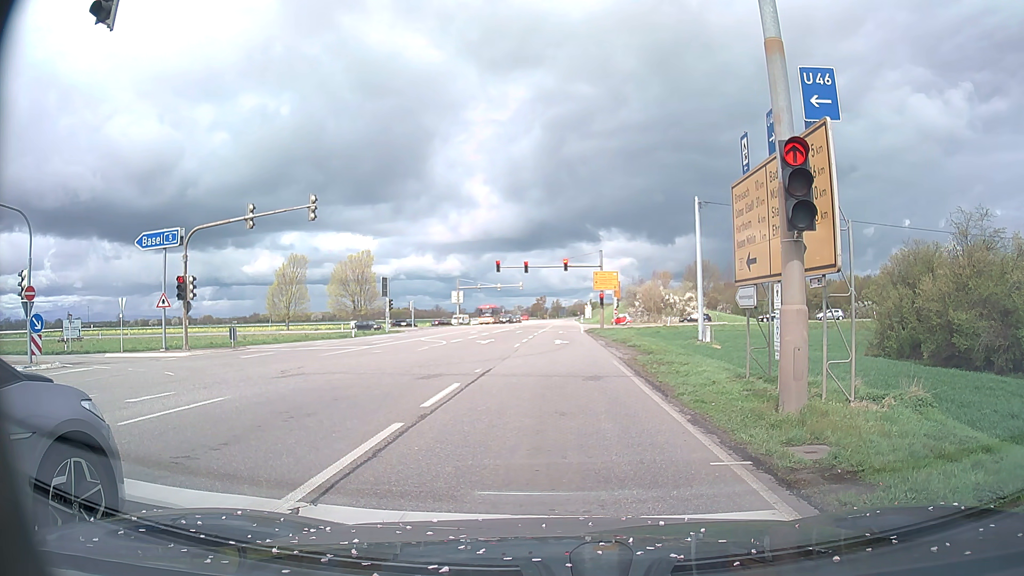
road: primary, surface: asphalt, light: Day
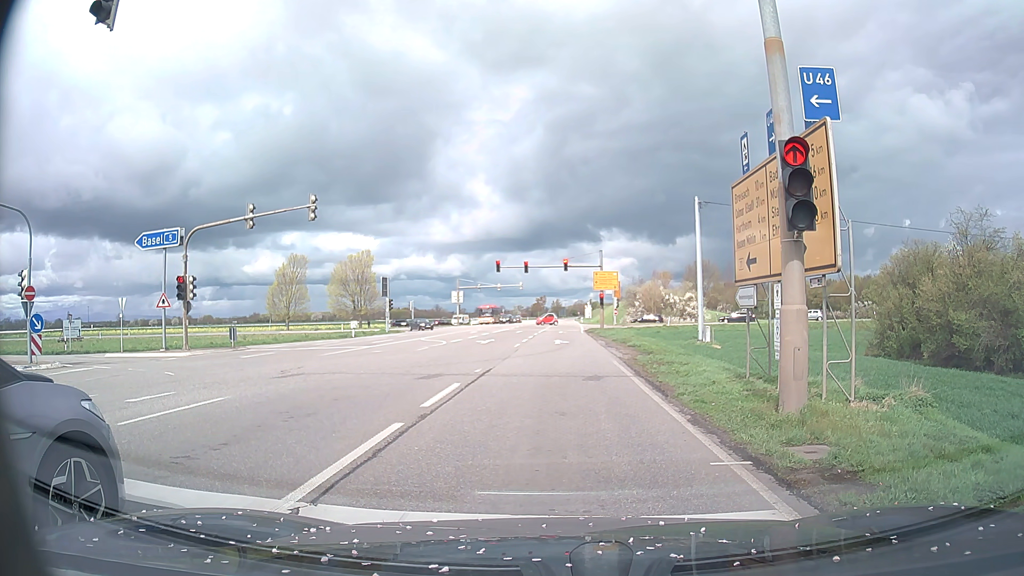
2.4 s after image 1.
(0.0, 0.0) m; 0°
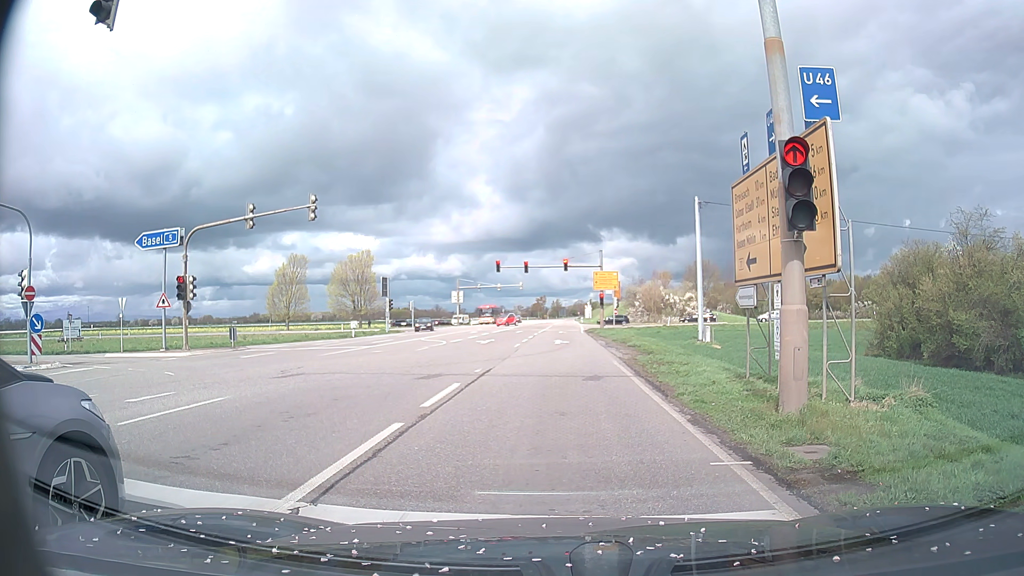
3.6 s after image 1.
(0.0, 0.0) m; 0°
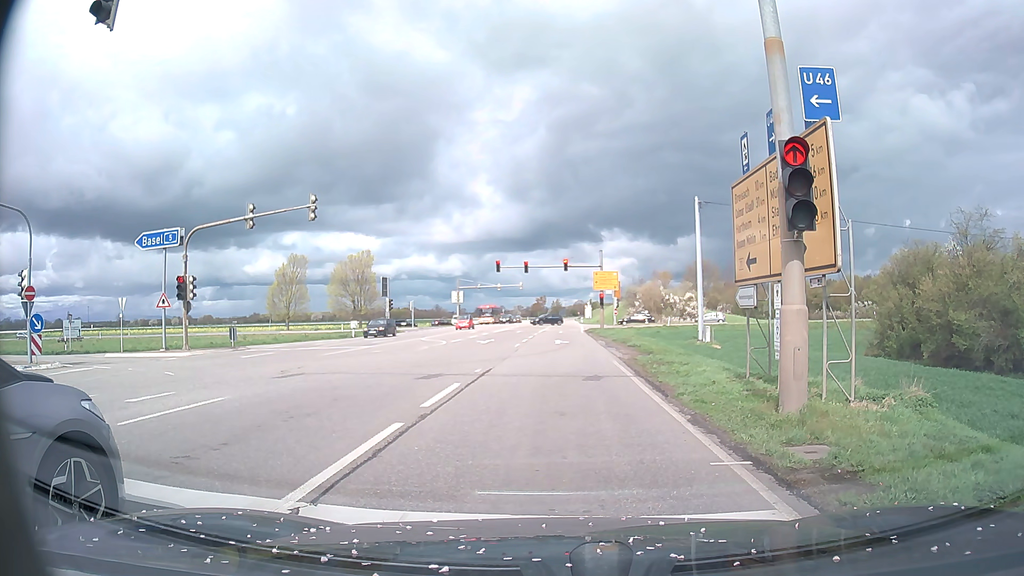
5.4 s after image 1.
(0.0, 0.0) m; 0°
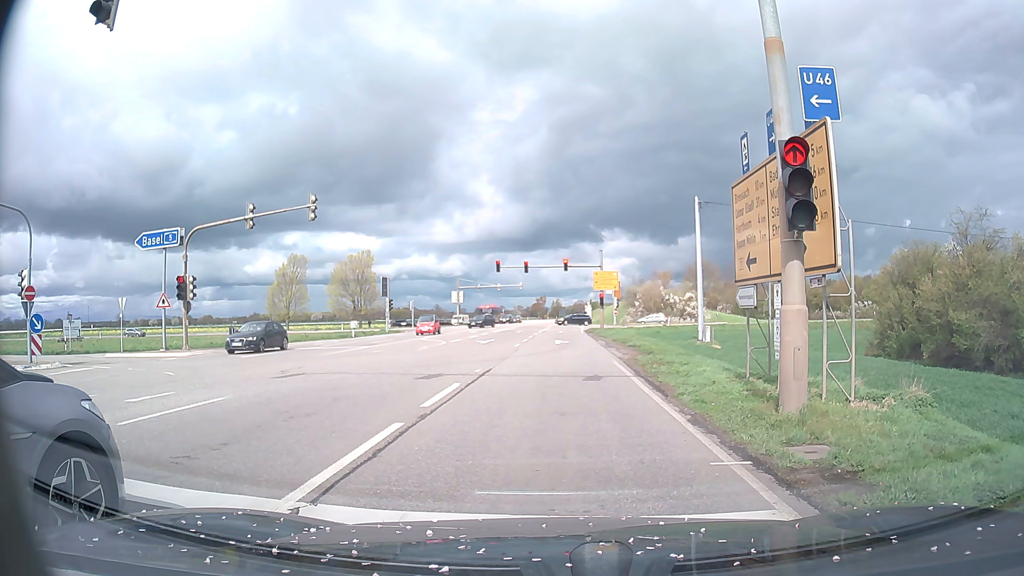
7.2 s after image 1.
(0.0, 0.0) m; 0°
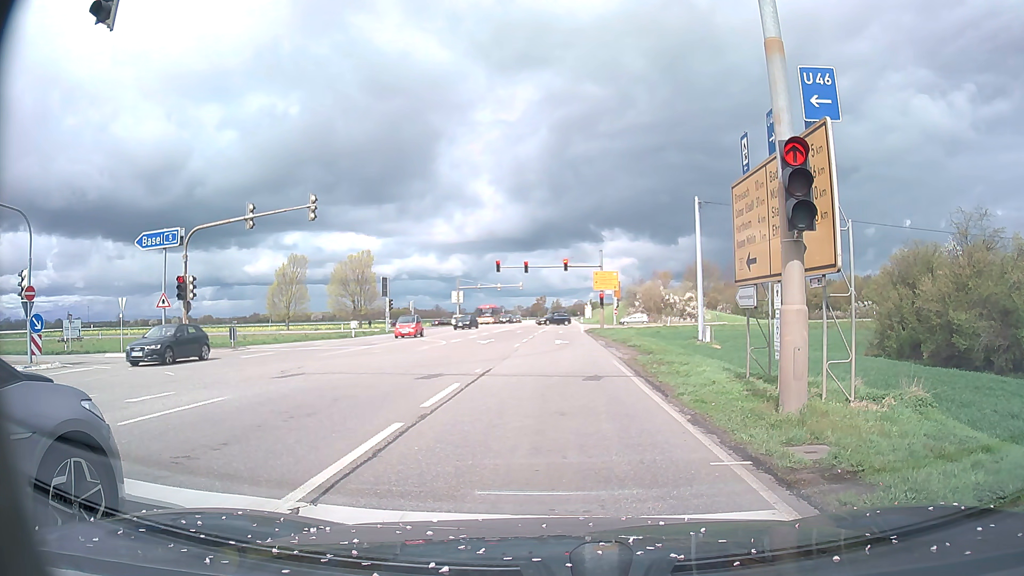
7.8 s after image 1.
(0.0, 0.0) m; 0°
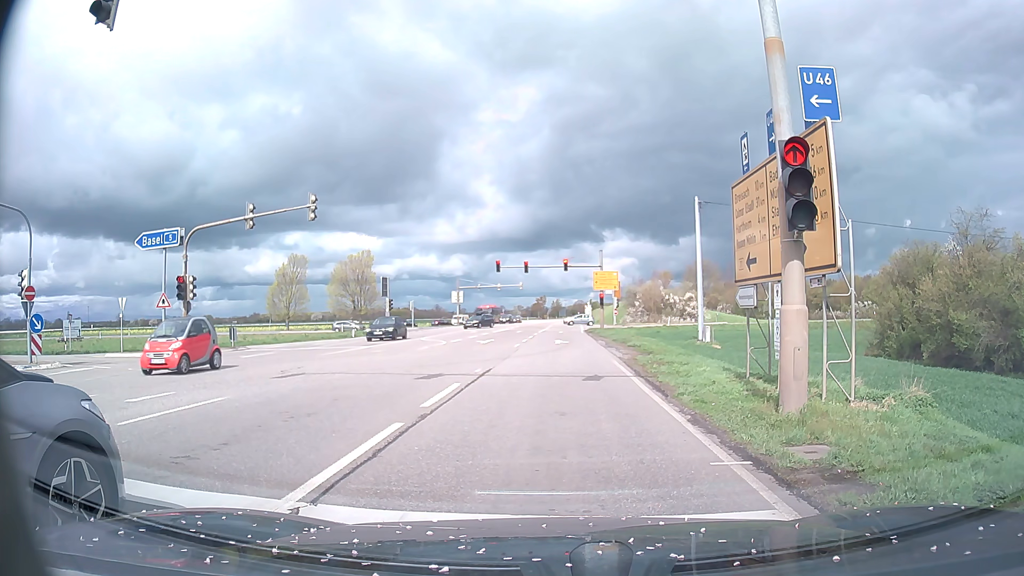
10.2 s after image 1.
(0.0, 0.0) m; 0°
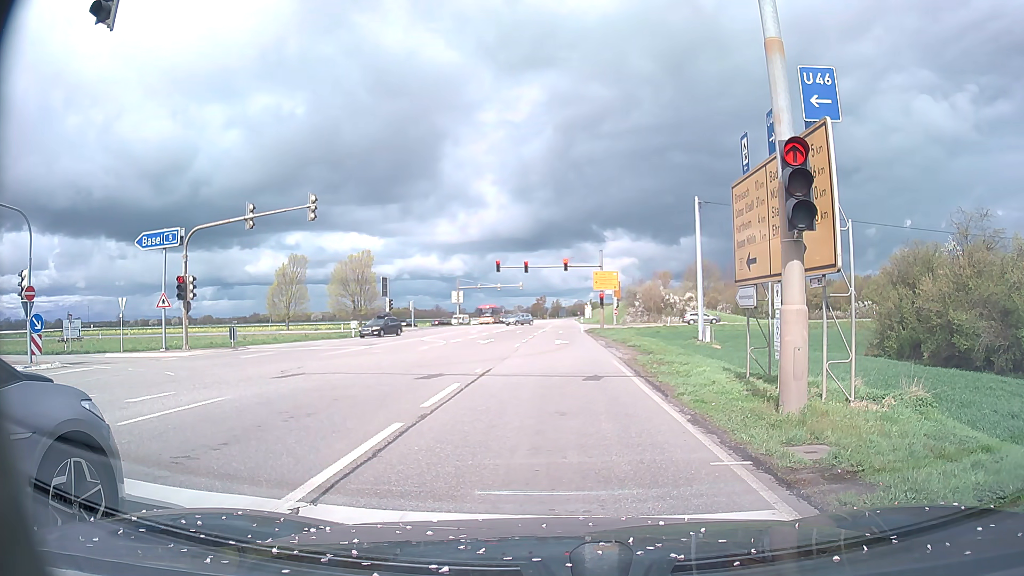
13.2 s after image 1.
(0.0, 0.0) m; 0°
